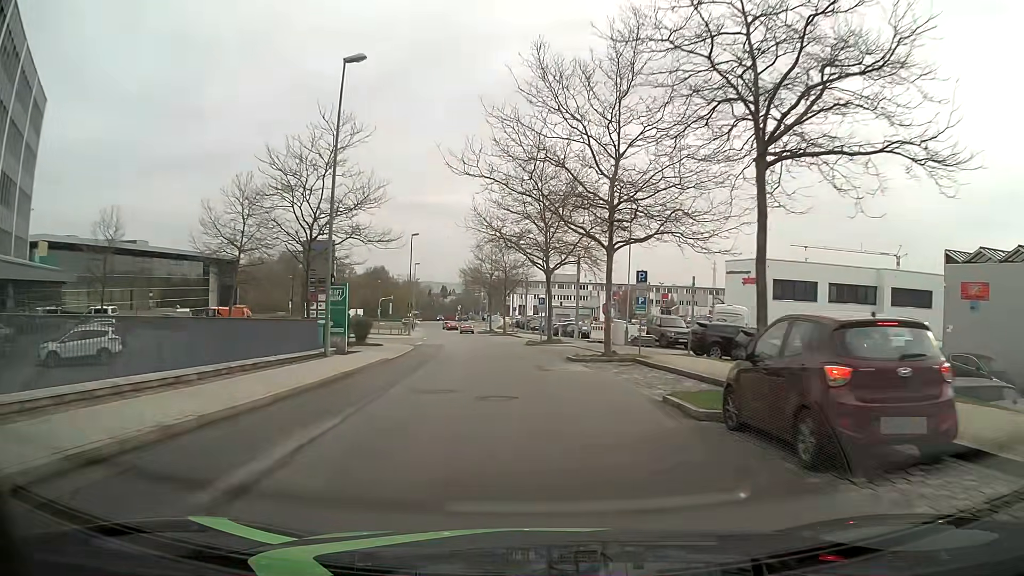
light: Day
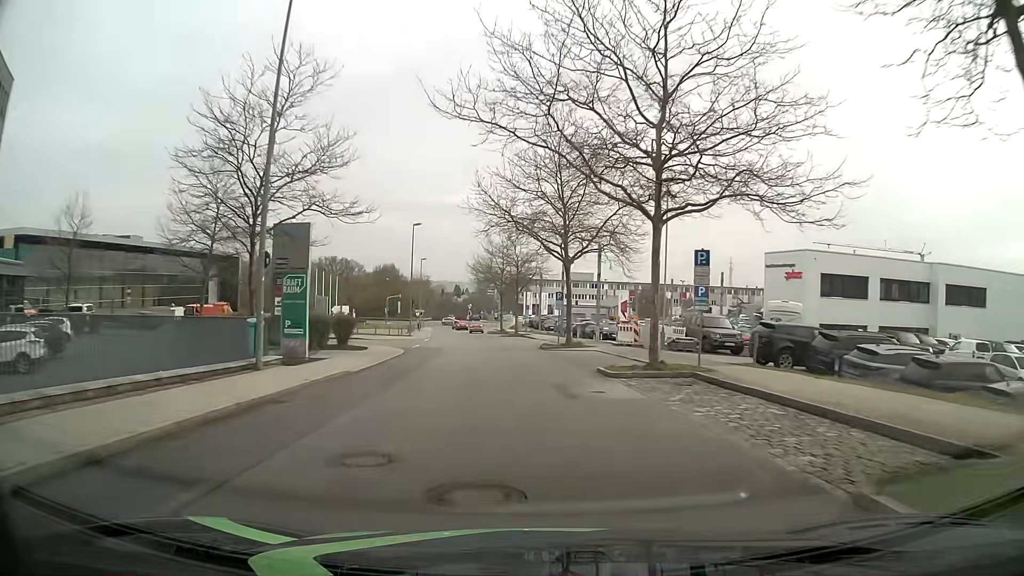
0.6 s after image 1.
(-0.1, +6.8) m; -1°
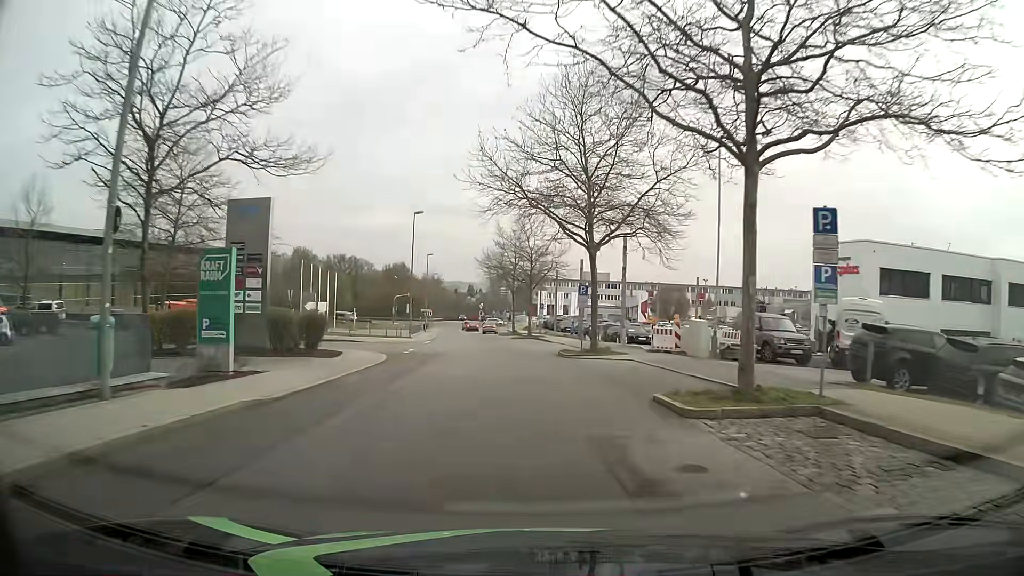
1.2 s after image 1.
(-0.1, +6.8) m; -1°
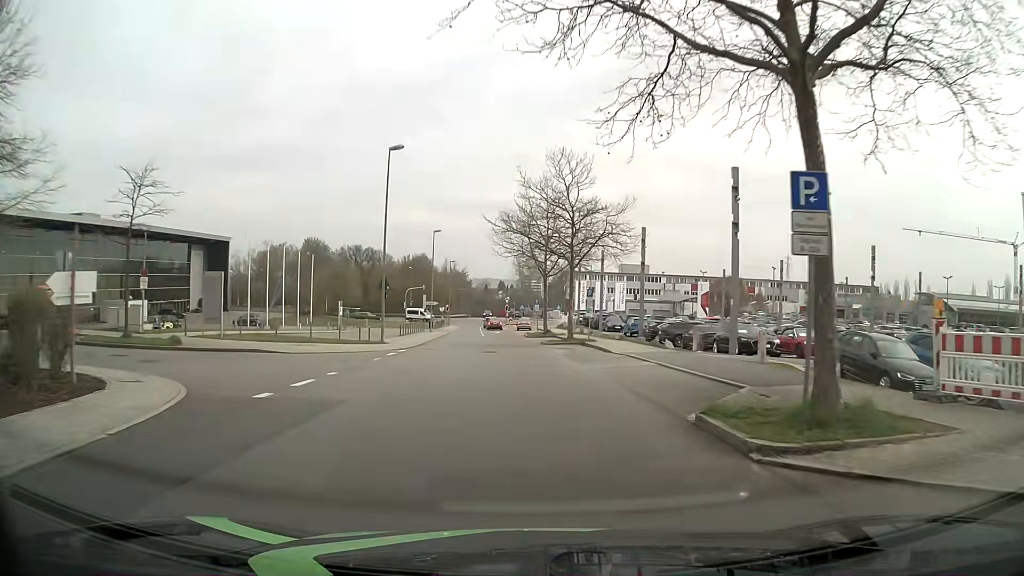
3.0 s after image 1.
(-0.5, +20.0) m; -3°
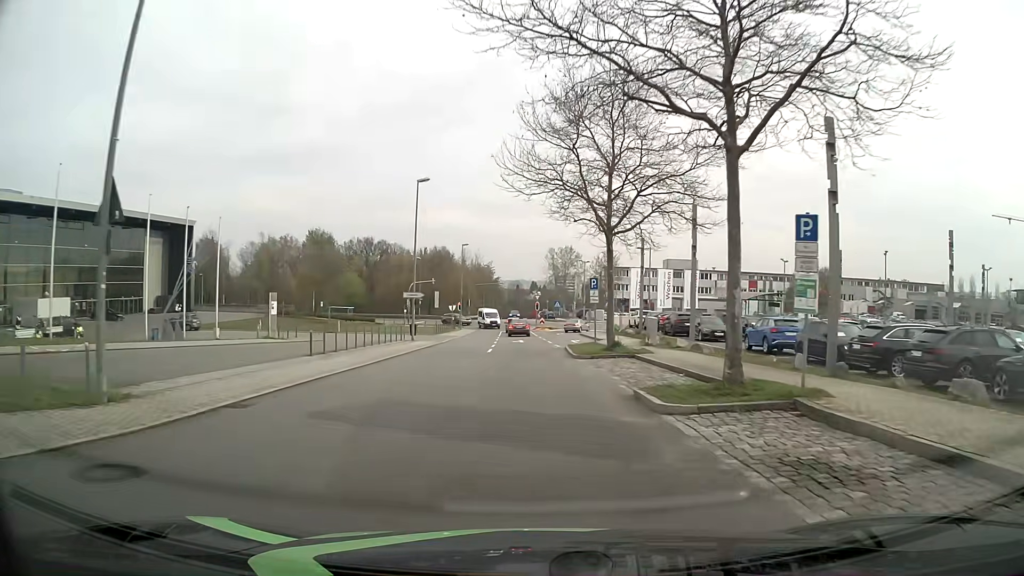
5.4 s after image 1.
(-0.7, +25.6) m; -2°
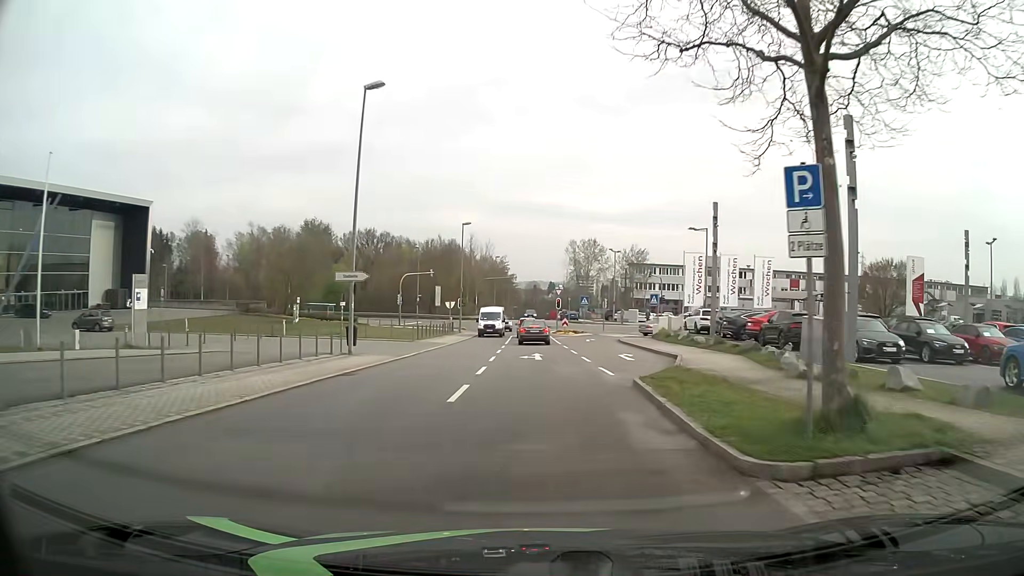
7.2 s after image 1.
(-0.4, +17.7) m; -2°
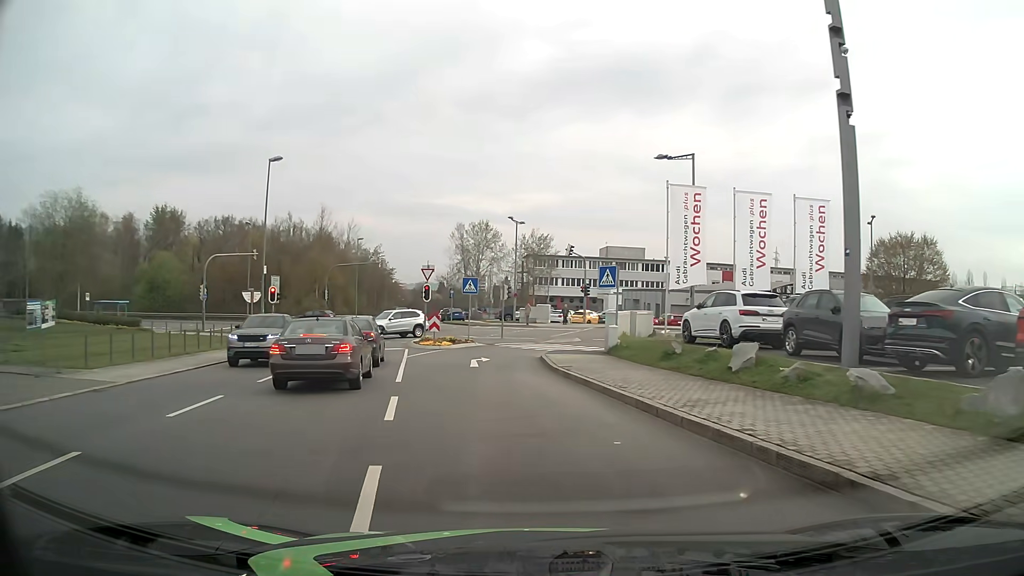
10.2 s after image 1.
(+2.0, +25.8) m; +9°
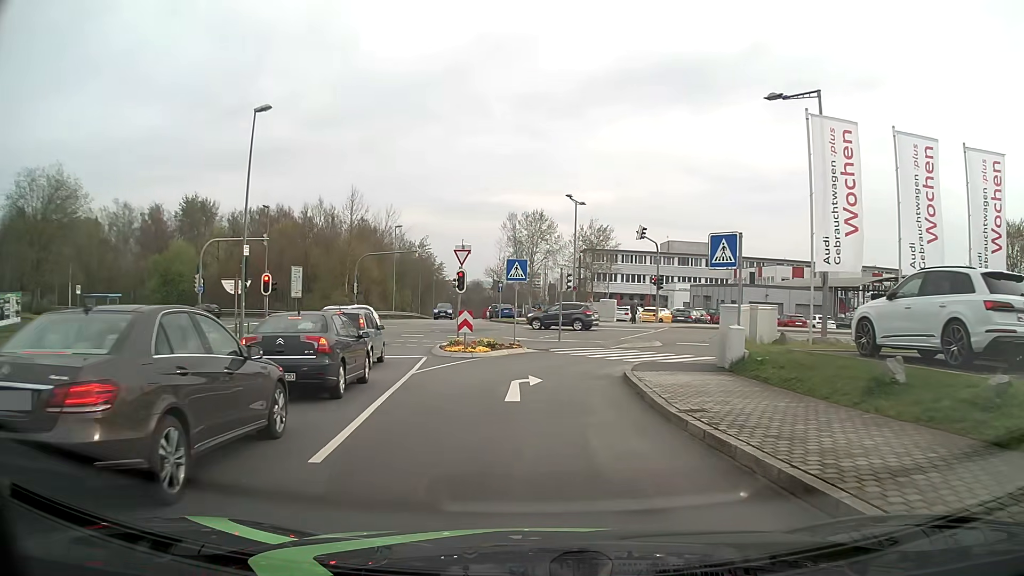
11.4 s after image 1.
(-0.4, +9.2) m; -5°
(0, +10) (+1, +20) (+8, +27) (+17, +28) (+27, +25) (+36, +21) (+45, +17) (+55, +13) (+64, +10) (+74, +9) m
